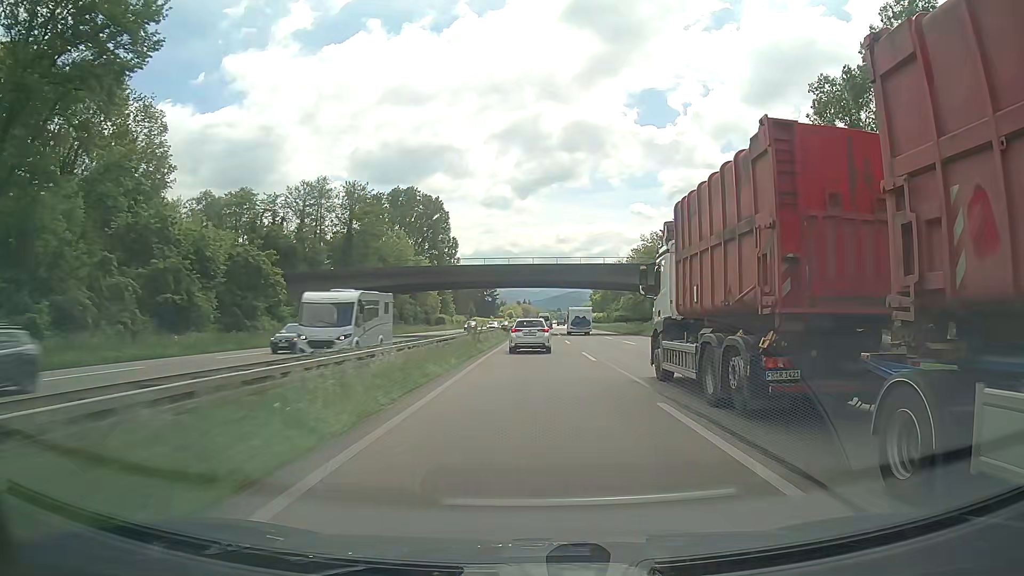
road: trunk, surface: asphalt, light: Day
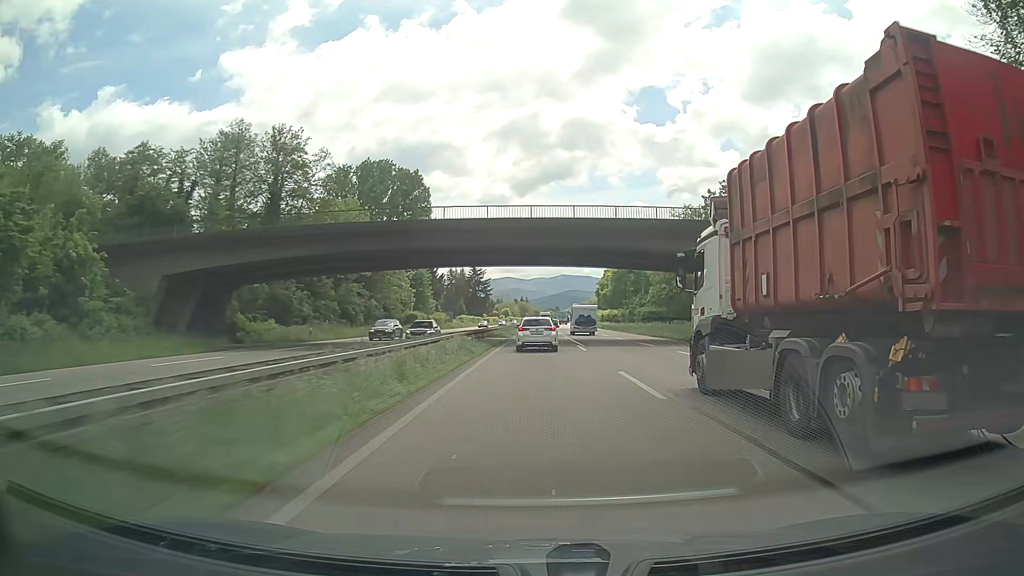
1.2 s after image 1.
(+0.3, +29.8) m; +1°
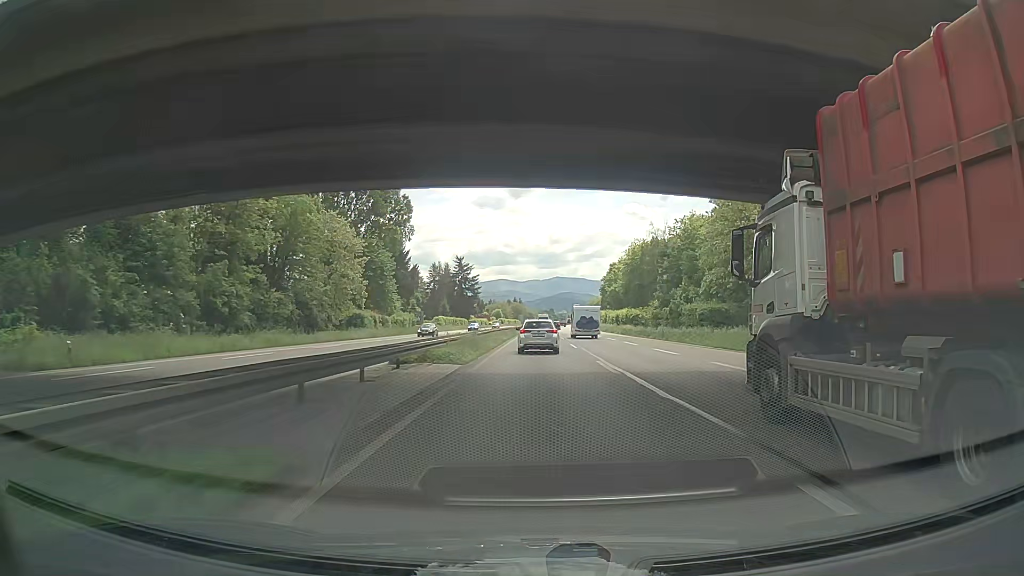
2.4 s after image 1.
(+0.1, +30.0) m; 0°
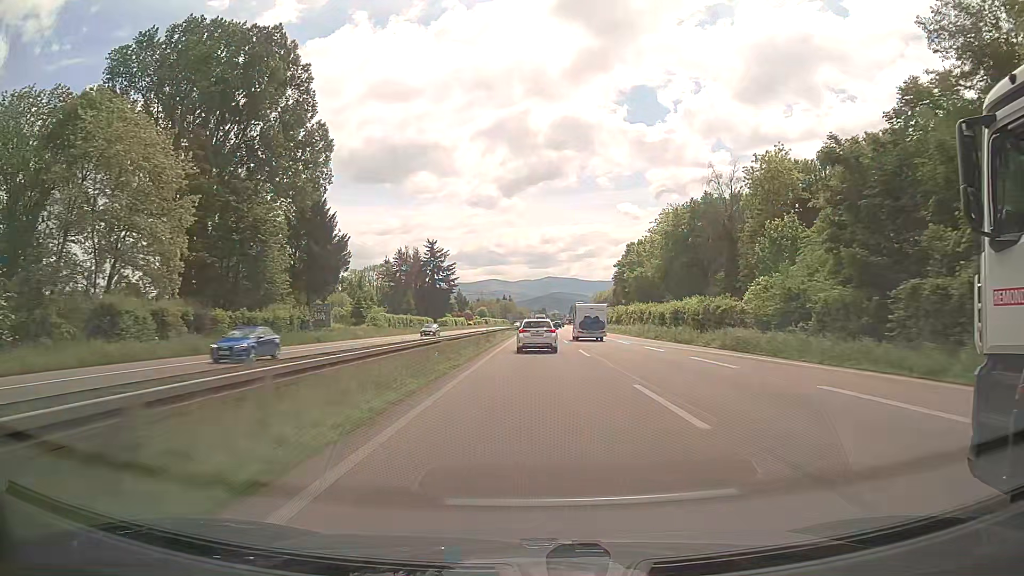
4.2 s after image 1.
(+0.8, +45.4) m; +1°
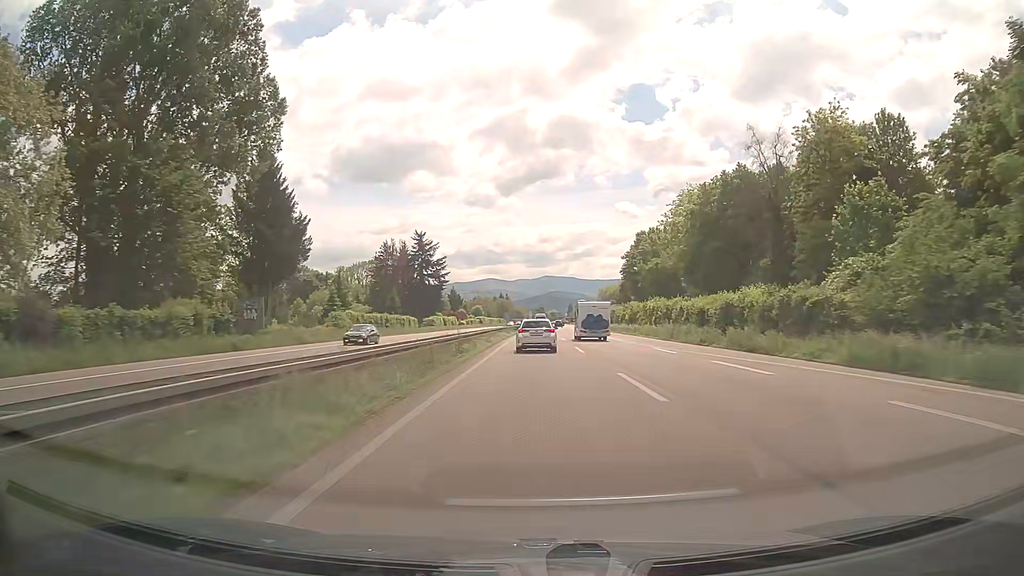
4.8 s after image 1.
(0.0, +15.2) m; 0°
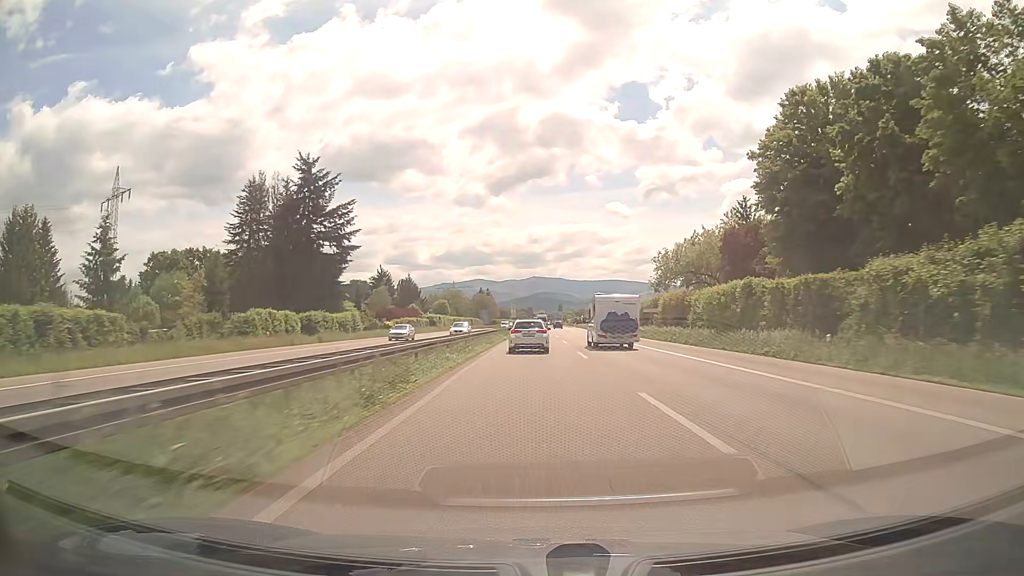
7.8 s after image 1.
(+0.6, +76.7) m; +1°
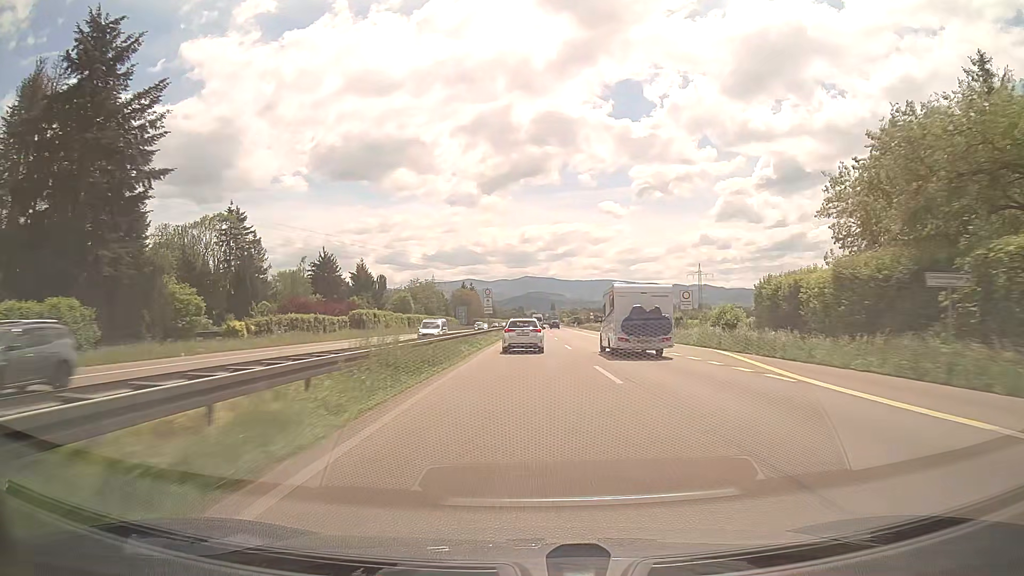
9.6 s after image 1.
(+0.3, +46.8) m; +1°
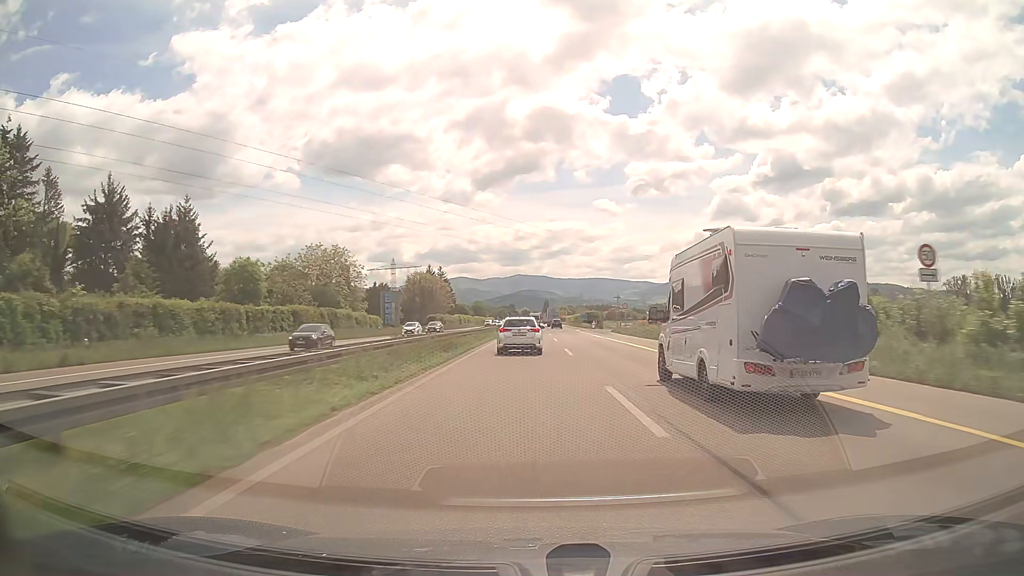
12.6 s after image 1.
(+0.3, +78.9) m; 0°
(0, +10) (0, +20) (0, +30) (0, +40) (0, +50) (0, +60) (0, +70) (0, +80) (0, +90) (0, +100) m
